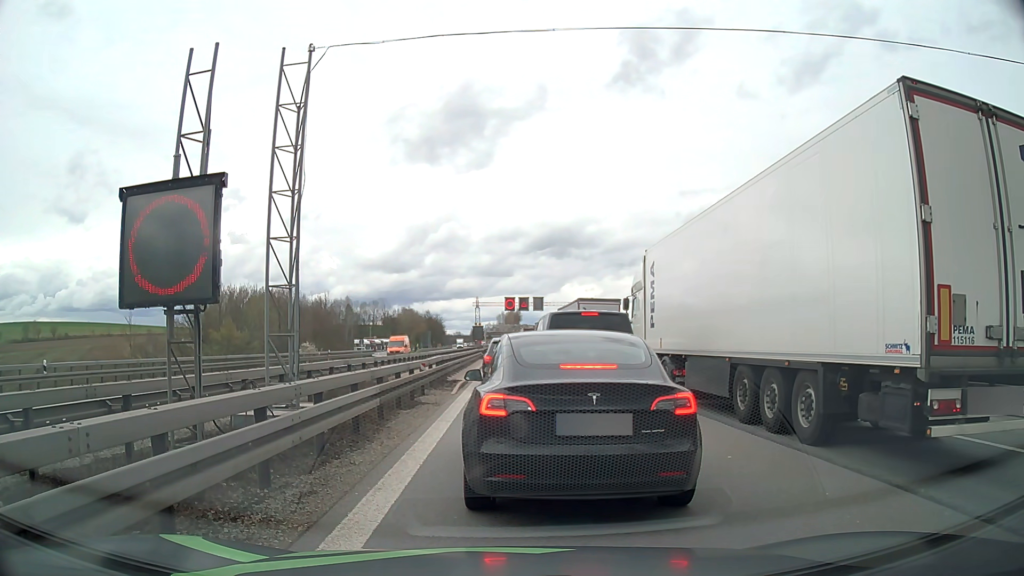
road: motorway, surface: asphalt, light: Day
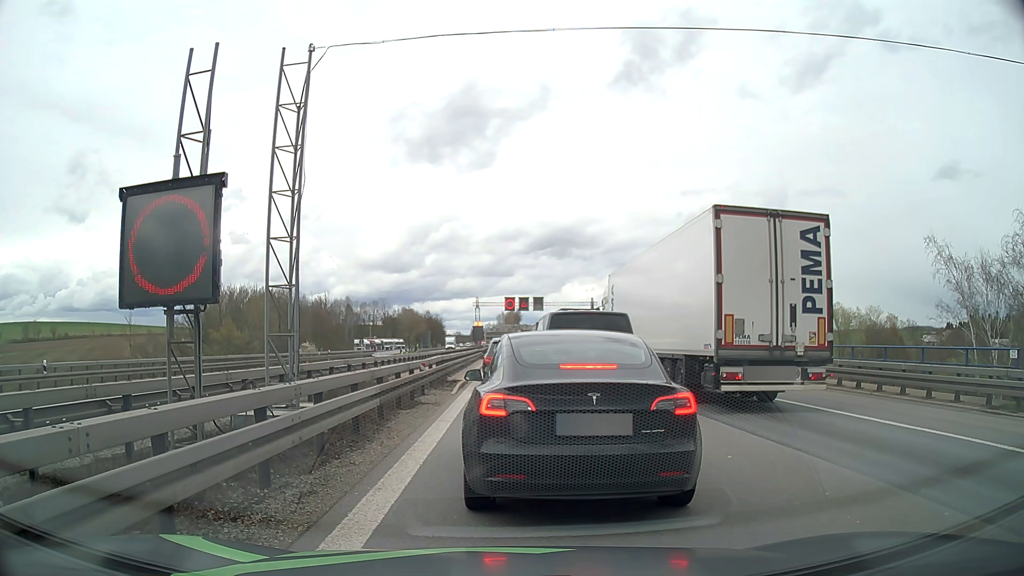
(0.0, 0.0) m; 0°
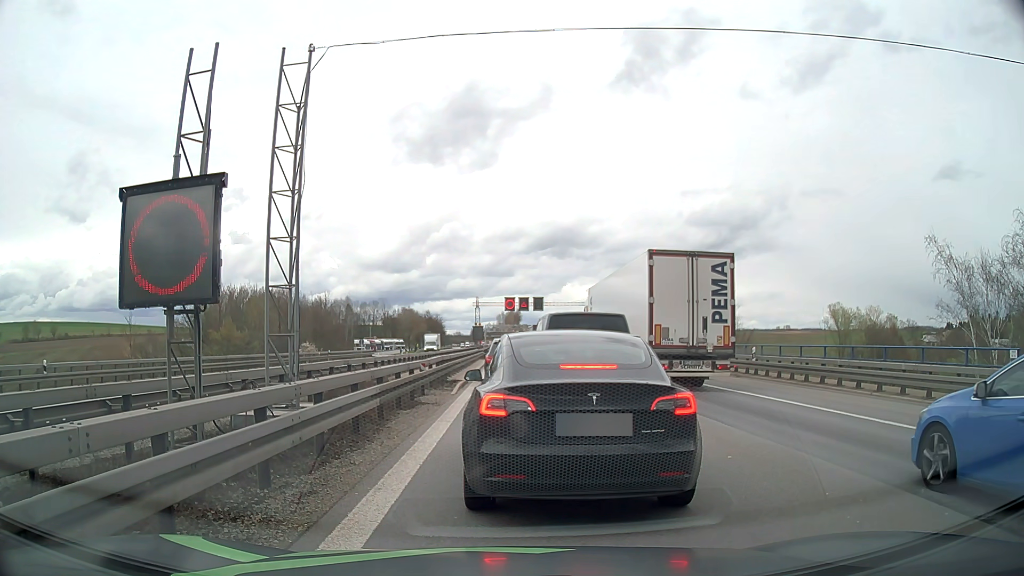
(0.0, 0.0) m; 0°
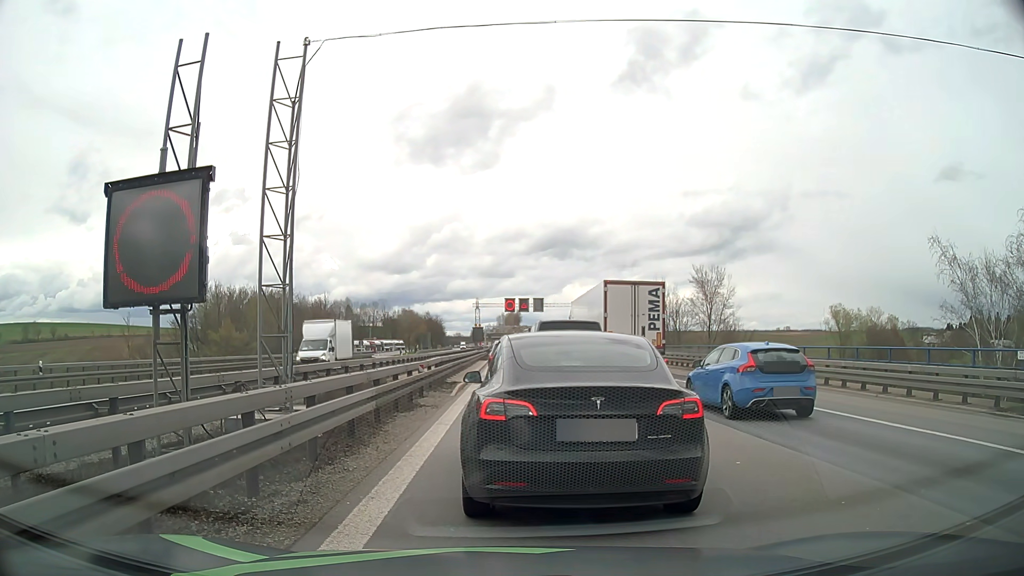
(0.0, +0.3) m; 0°
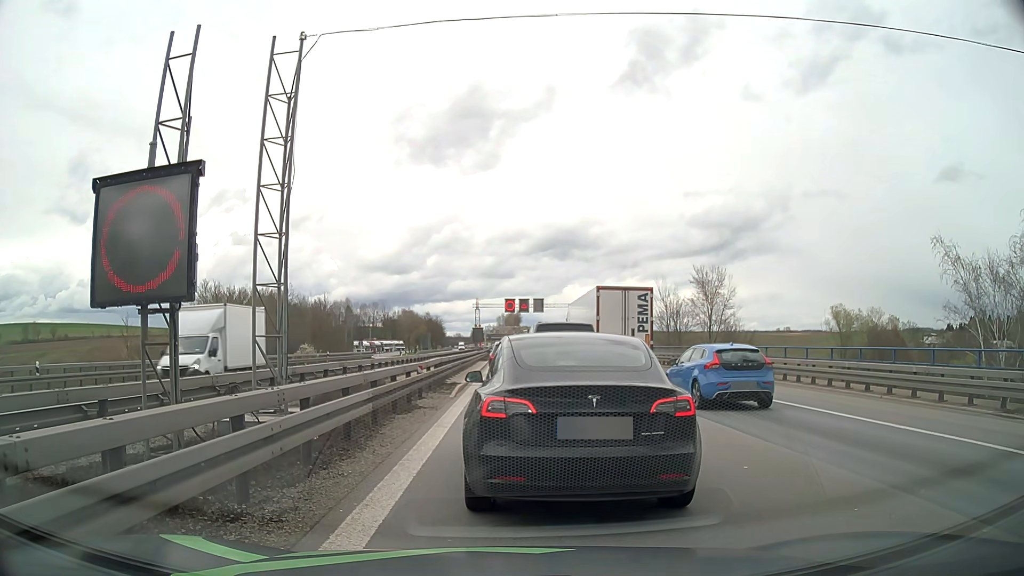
(0.0, +0.3) m; 0°
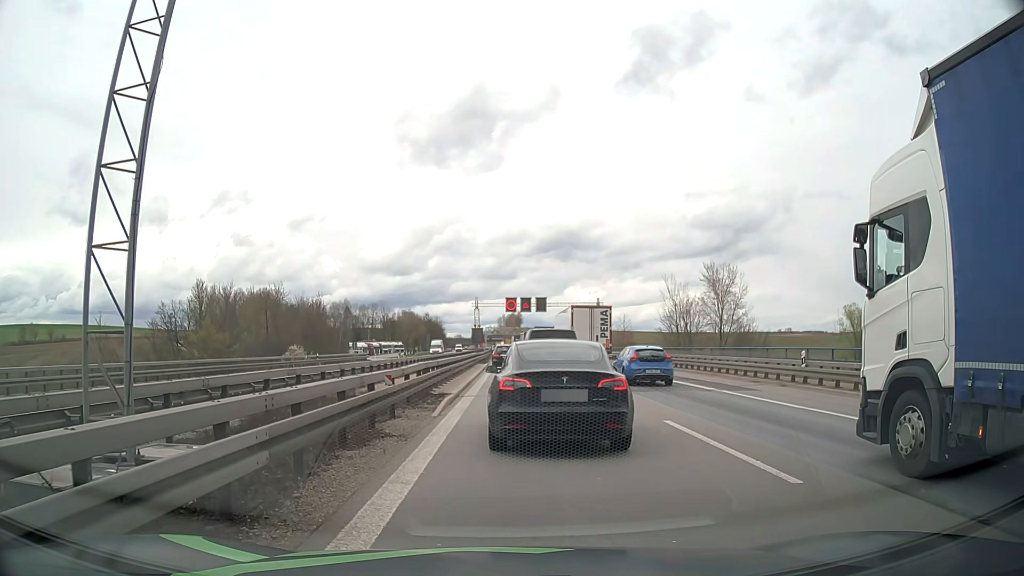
(0.0, +4.7) m; -1°
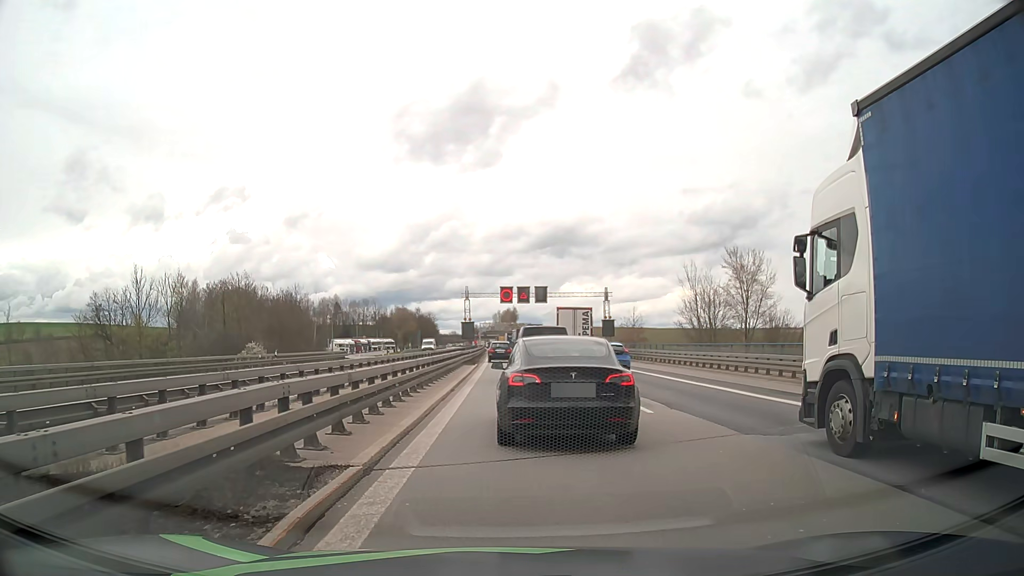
(+0.3, +11.6) m; +1°
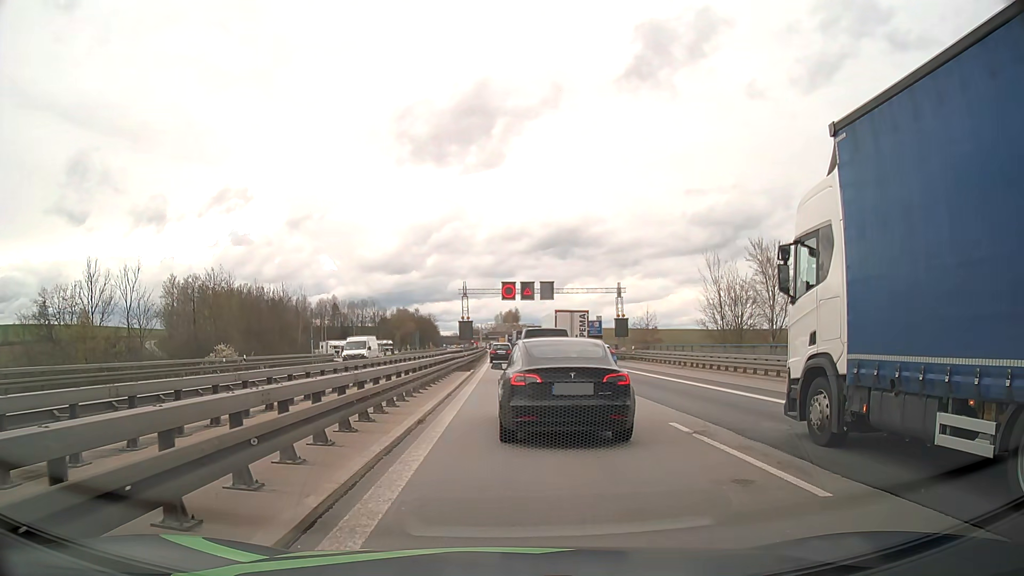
(+0.1, +7.5) m; 0°
(0, +10) (0, +20) (0, +30) (0, +40) (0, +50) (-1, +60) (-1, +70) (-1, +80) (-1, +90) (-1, +100) m
